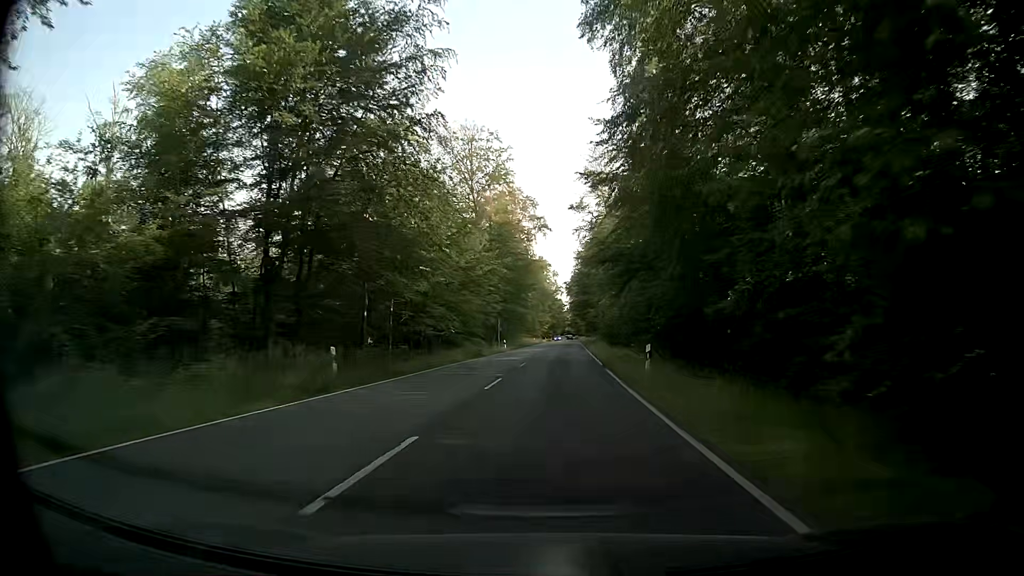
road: secondary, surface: asphalt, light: Day
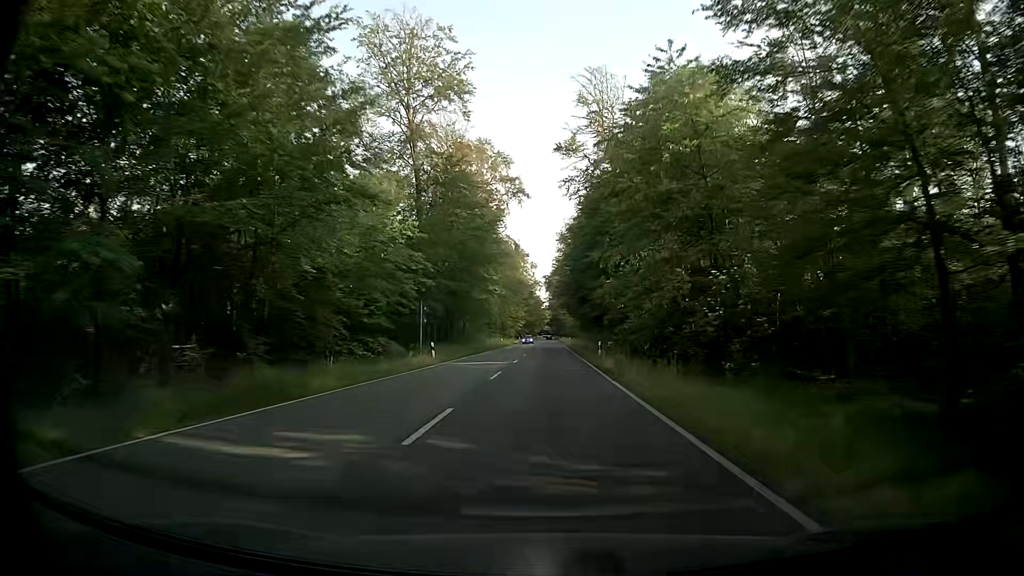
(+0.9, +33.0) m; +2°
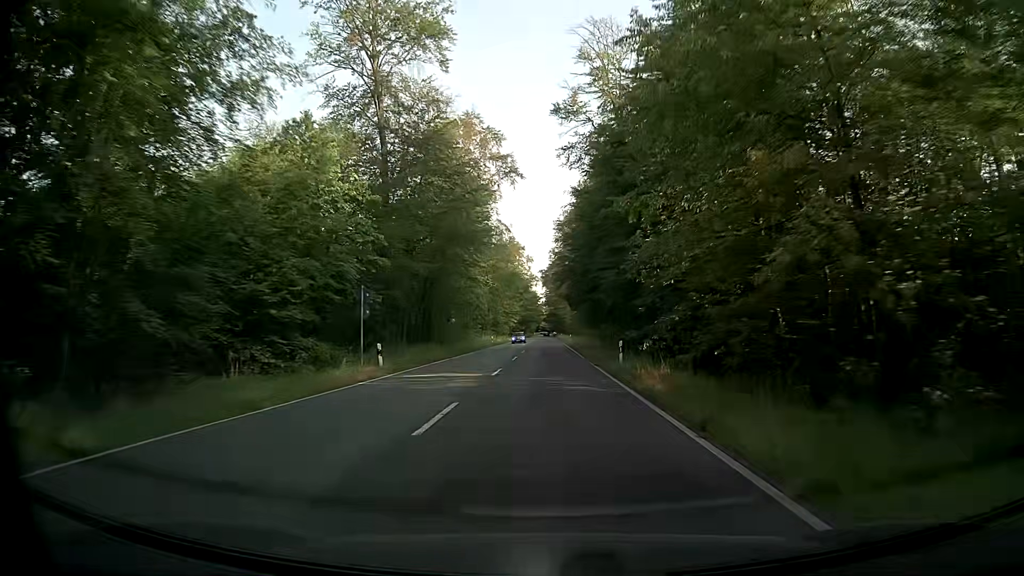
(0.0, +11.4) m; 0°
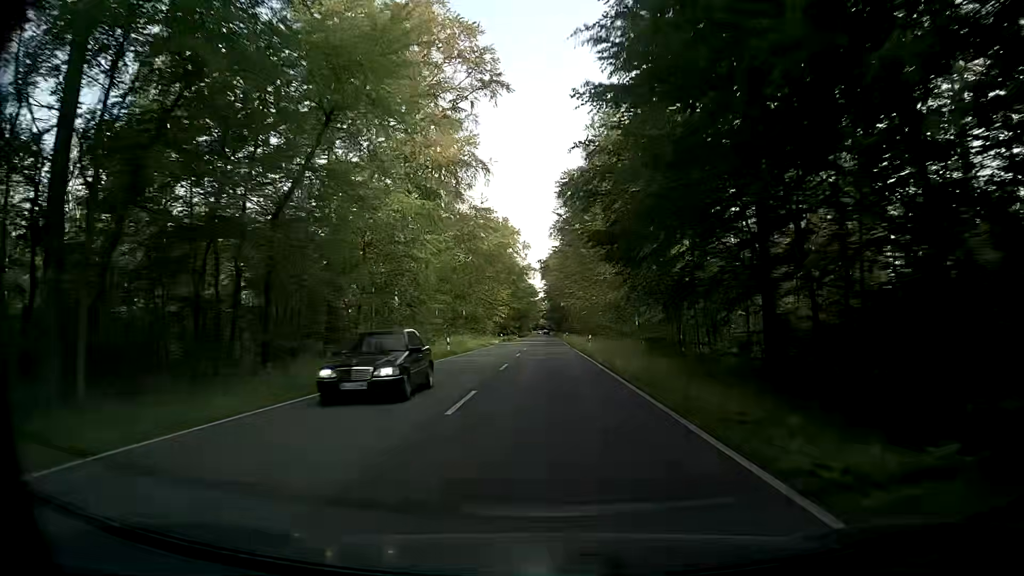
(0.0, +33.9) m; 0°
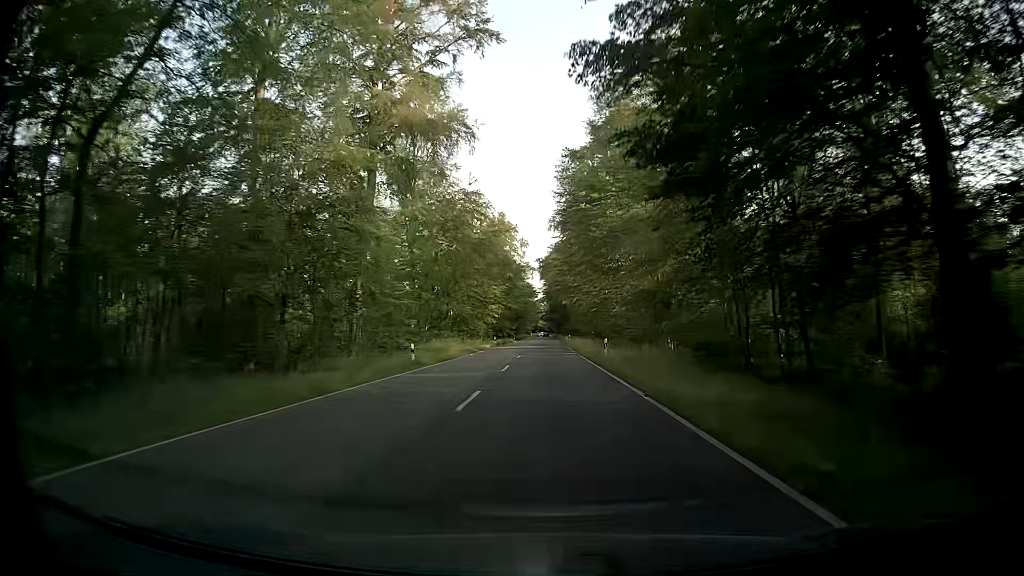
(0.0, +11.2) m; 0°
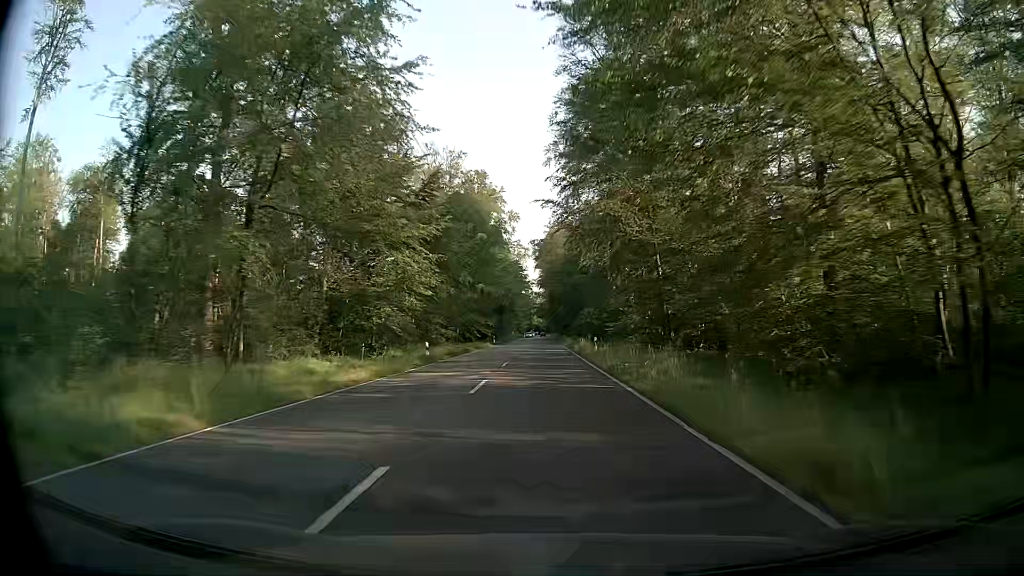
(0.0, +44.6) m; 0°
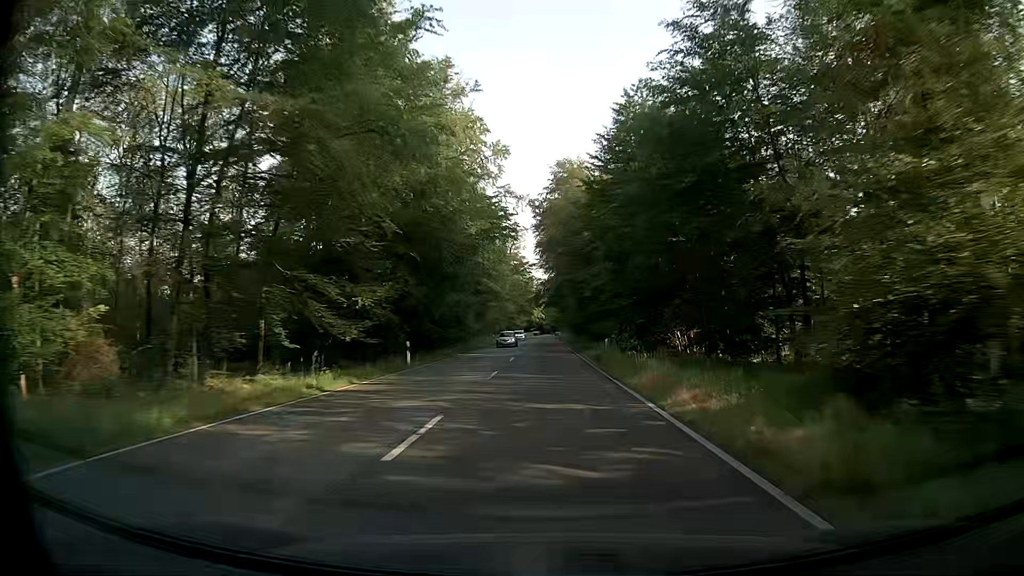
(+0.1, +55.6) m; 0°
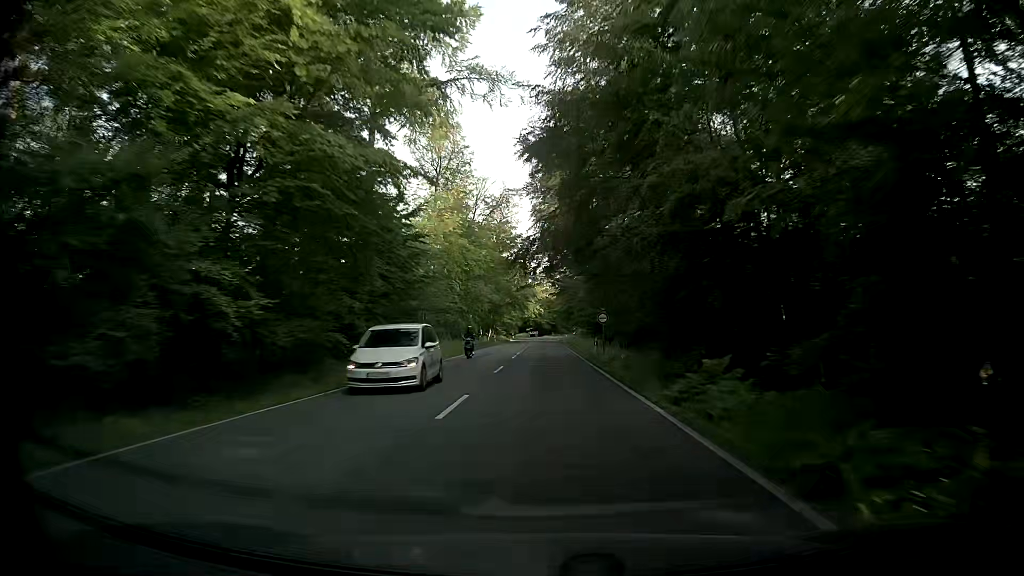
(-0.1, +44.4) m; 0°
(0, +10) (0, +20) (0, +30) (0, +40) (0, +50) (0, +60) (0, +70) (0, +80) (0, +90) (0, +100) m
